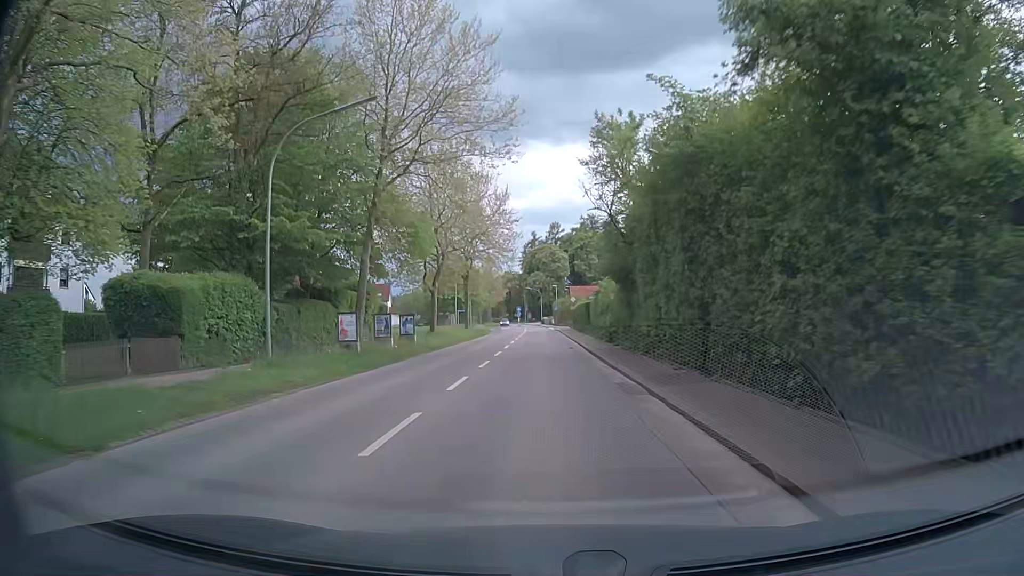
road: secondary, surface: asphalt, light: Day
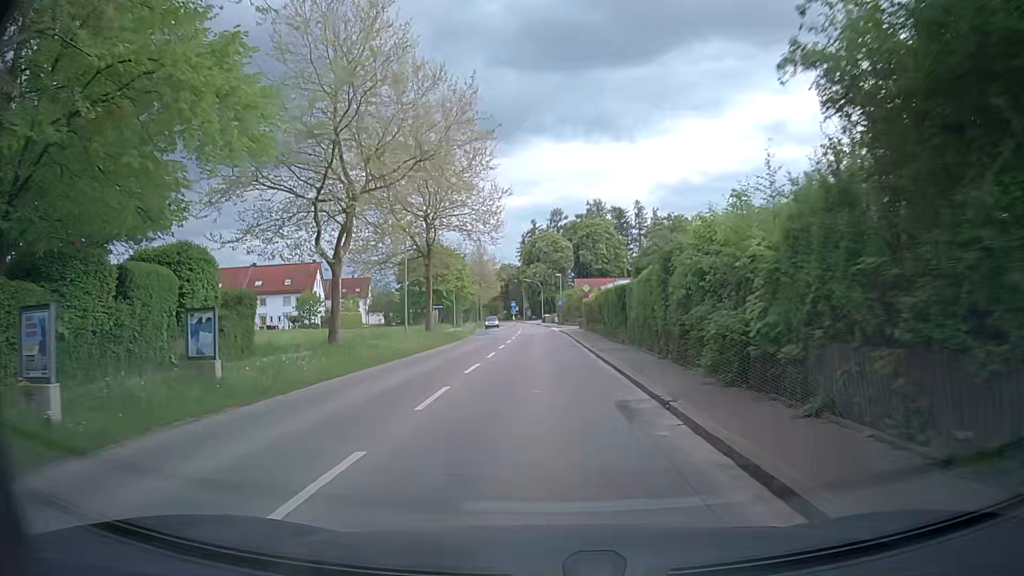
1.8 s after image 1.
(-0.2, +21.0) m; 0°
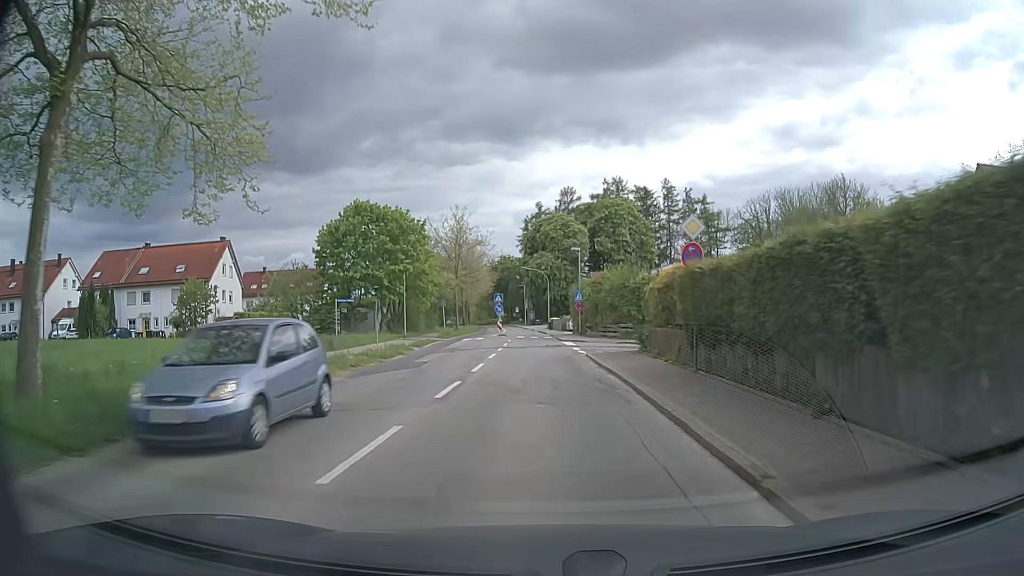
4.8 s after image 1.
(-0.2, +34.5) m; -1°
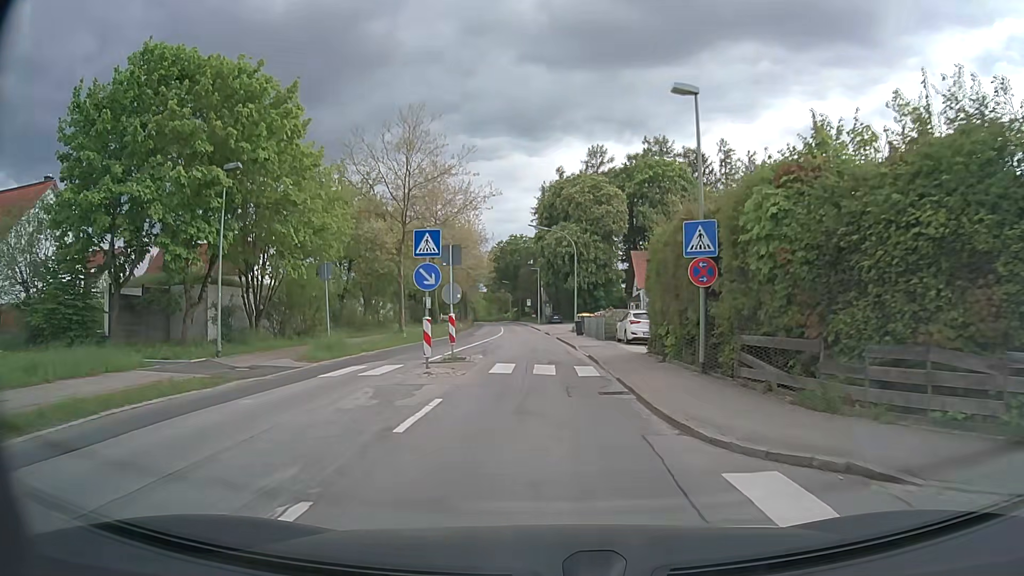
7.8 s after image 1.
(-0.3, +33.8) m; -1°
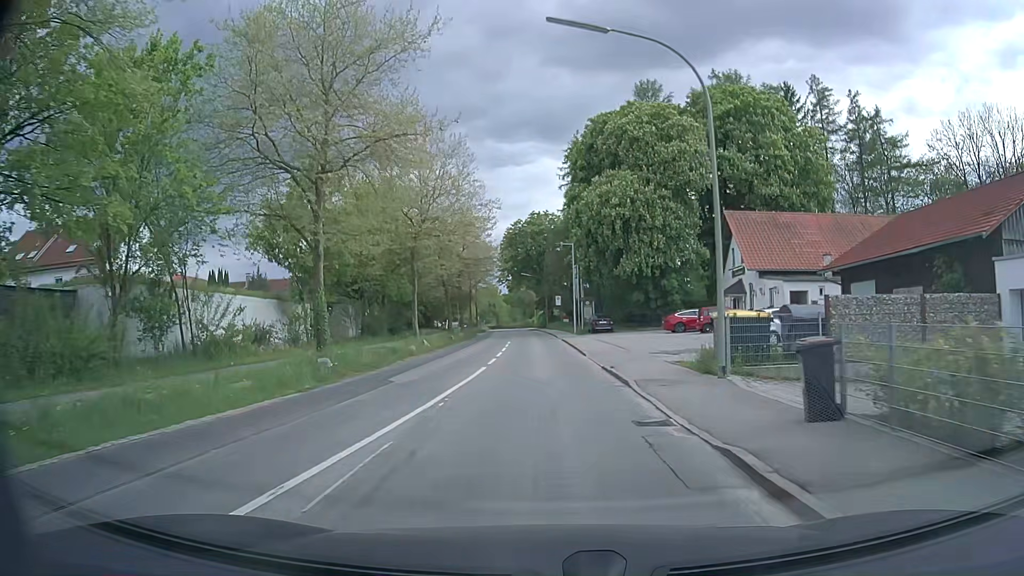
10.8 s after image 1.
(-0.6, +33.6) m; -2°
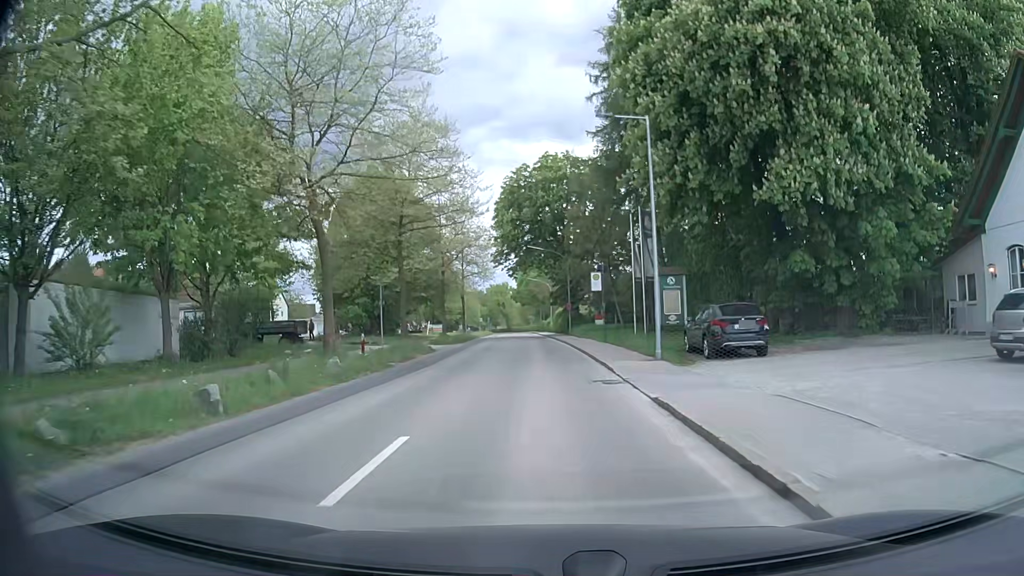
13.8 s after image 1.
(-0.7, +34.6) m; -2°
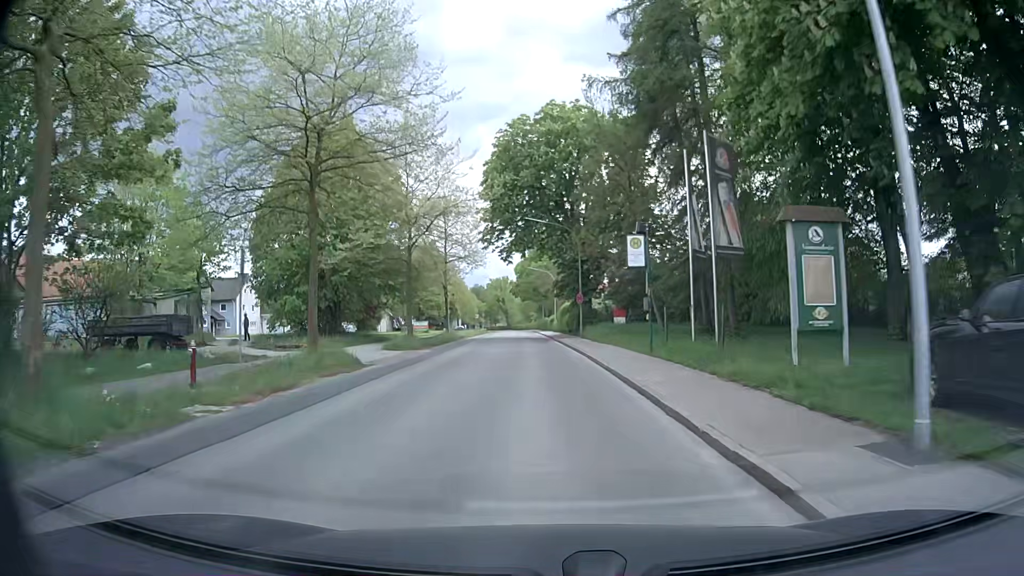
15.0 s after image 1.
(+0.1, +14.1) m; 0°
